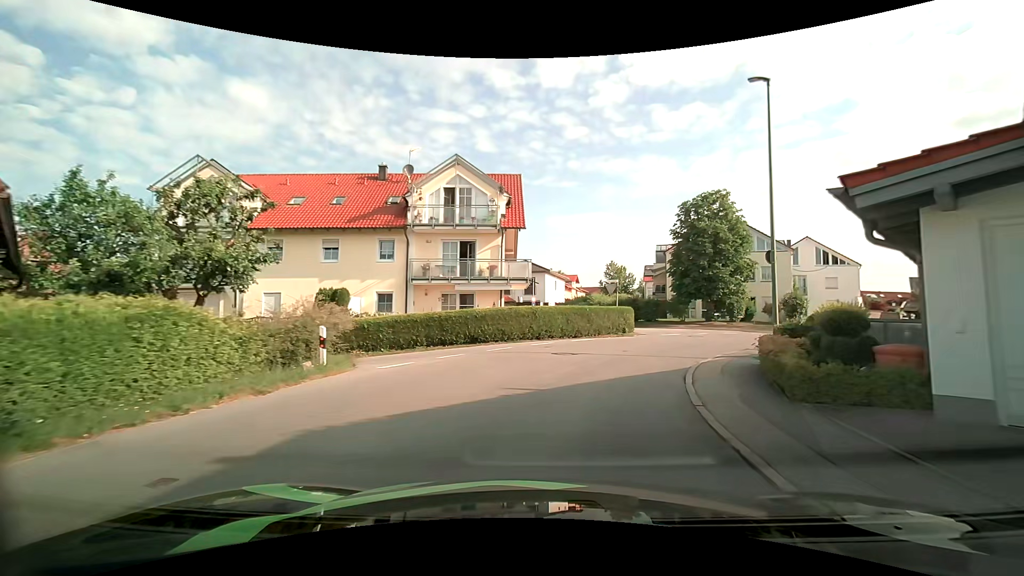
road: unclassified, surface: asphalt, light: Day
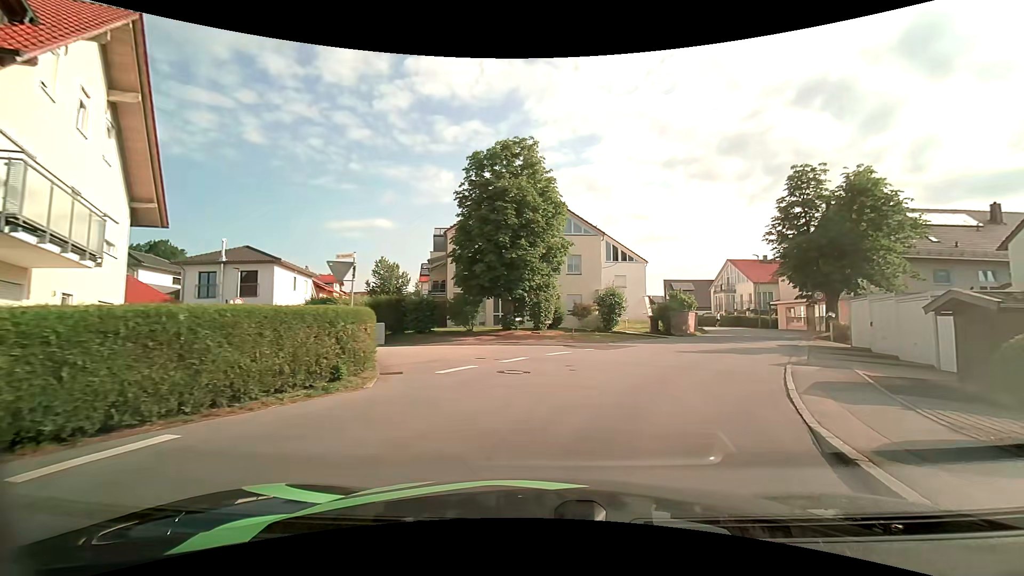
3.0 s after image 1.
(+3.1, +16.4) m; +24°
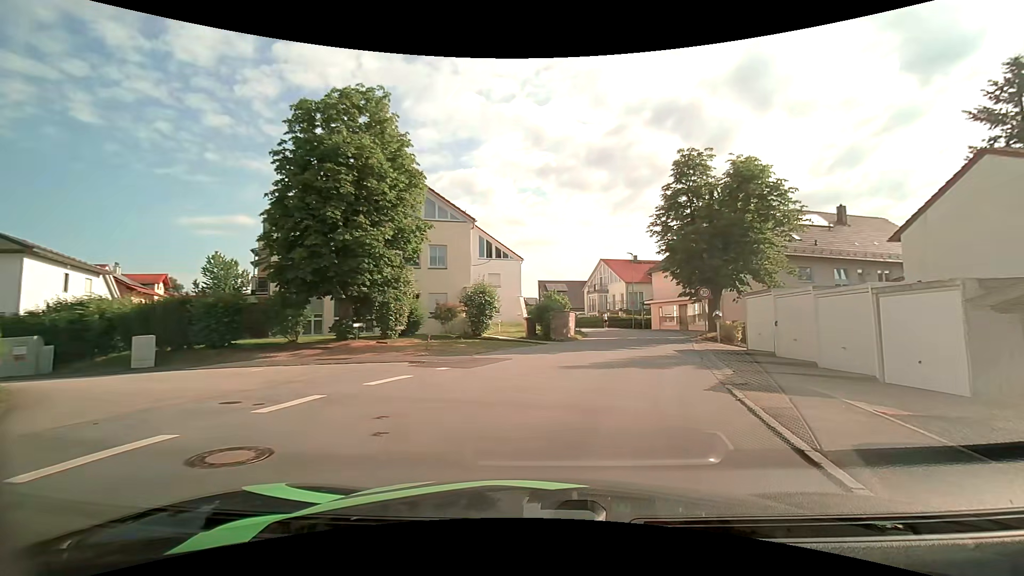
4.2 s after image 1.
(+0.8, +6.3) m; +14°
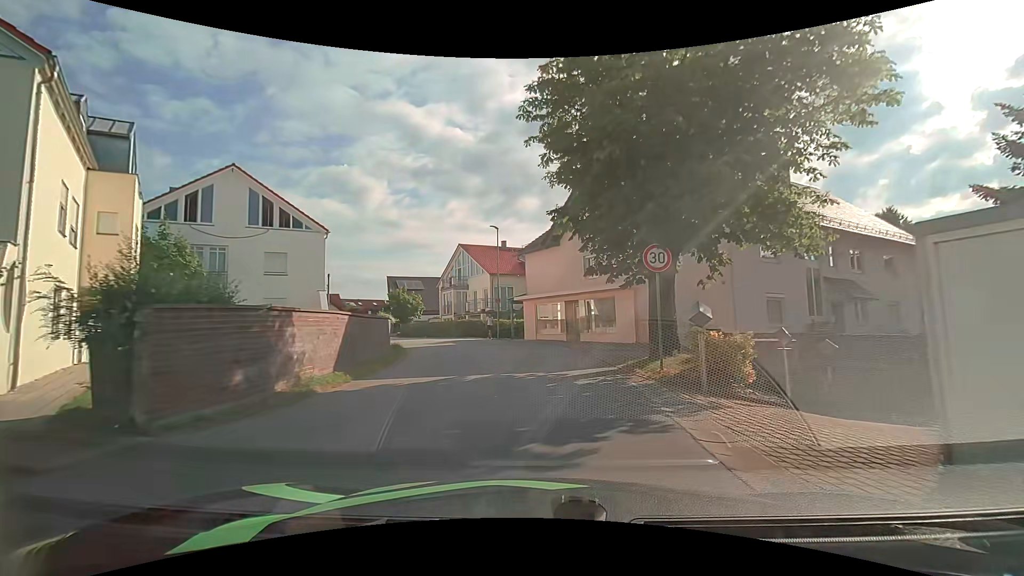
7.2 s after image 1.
(+3.5, +18.0) m; +14°
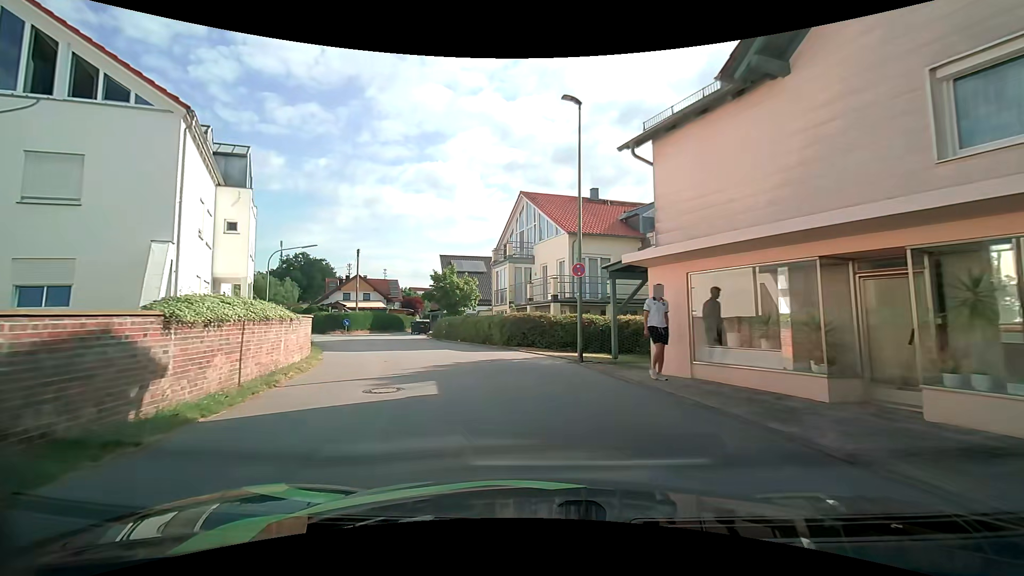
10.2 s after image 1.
(-0.9, +20.1) m; -11°
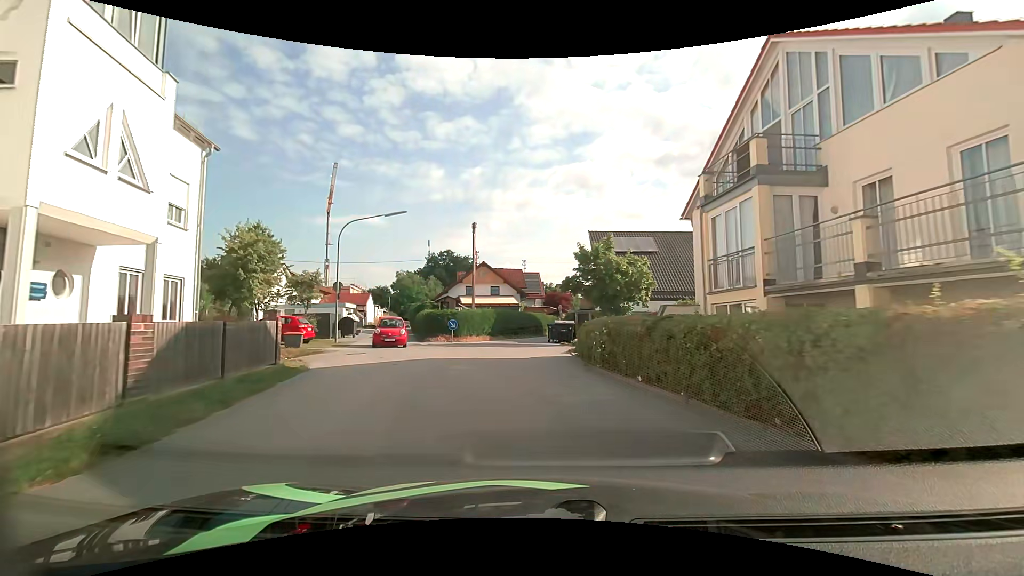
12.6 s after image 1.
(-2.4, +16.7) m; -16°
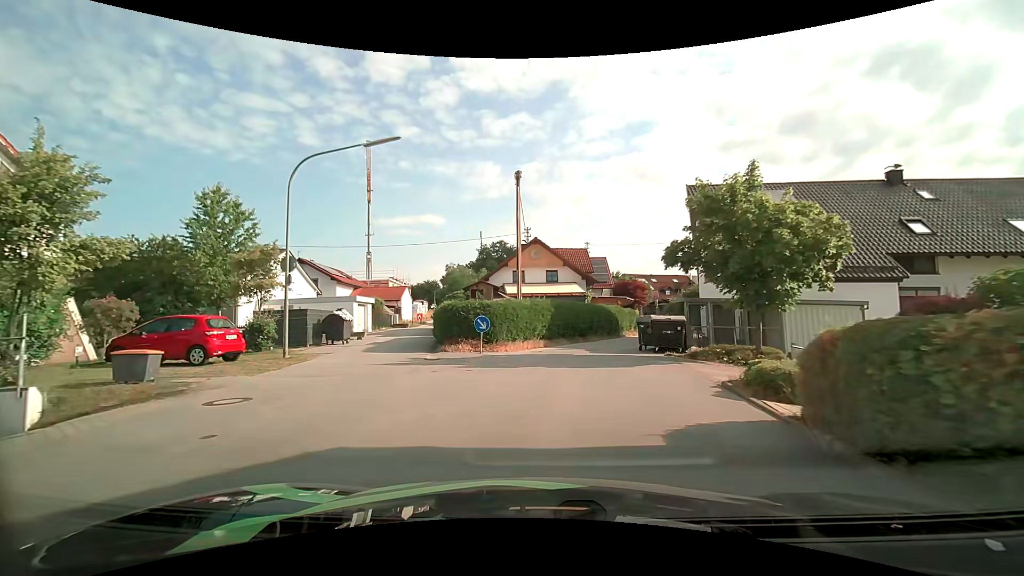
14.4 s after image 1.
(-0.9, +12.2) m; -8°
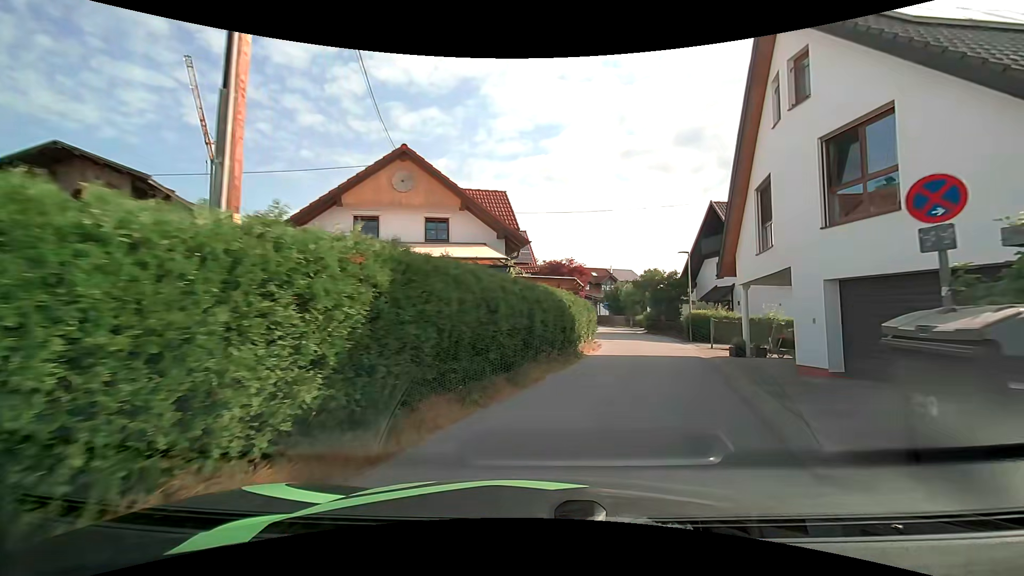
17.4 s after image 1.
(+1.3, +18.7) m; +13°
(+1, +10) (+3, +20) (+4, +30) (+4, +40) (+4, +50) (+3, +60) (+3, +70) (+1, +79) (-3, +88) (-9, +97) m
